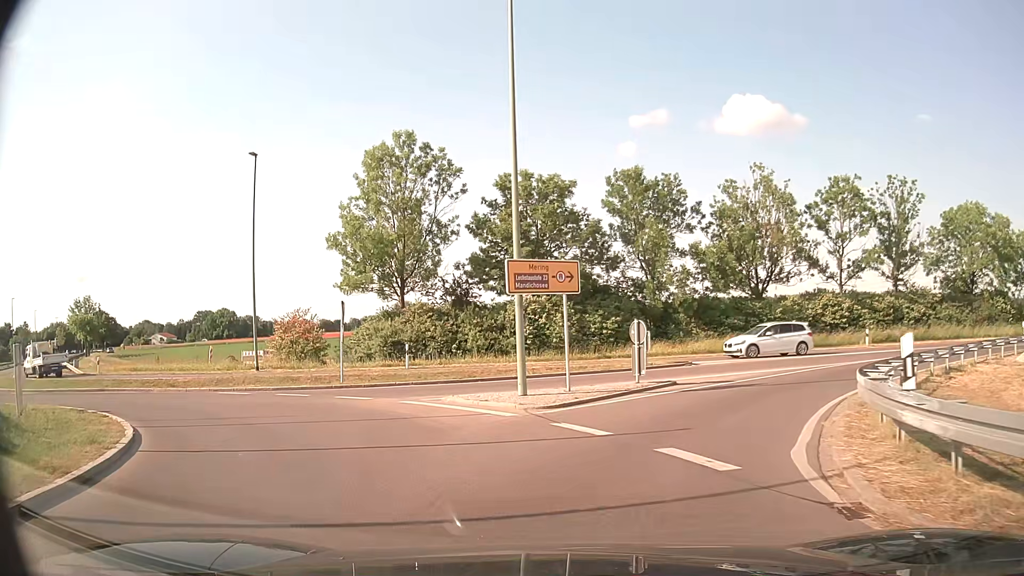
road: primary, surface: asphalt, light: Day
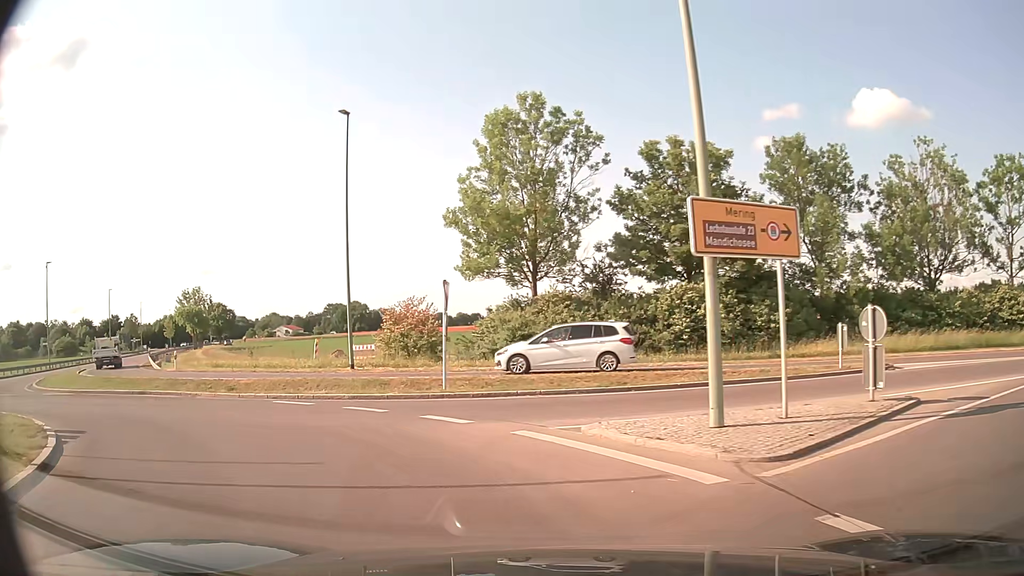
(-0.7, +6.1) m; -13°
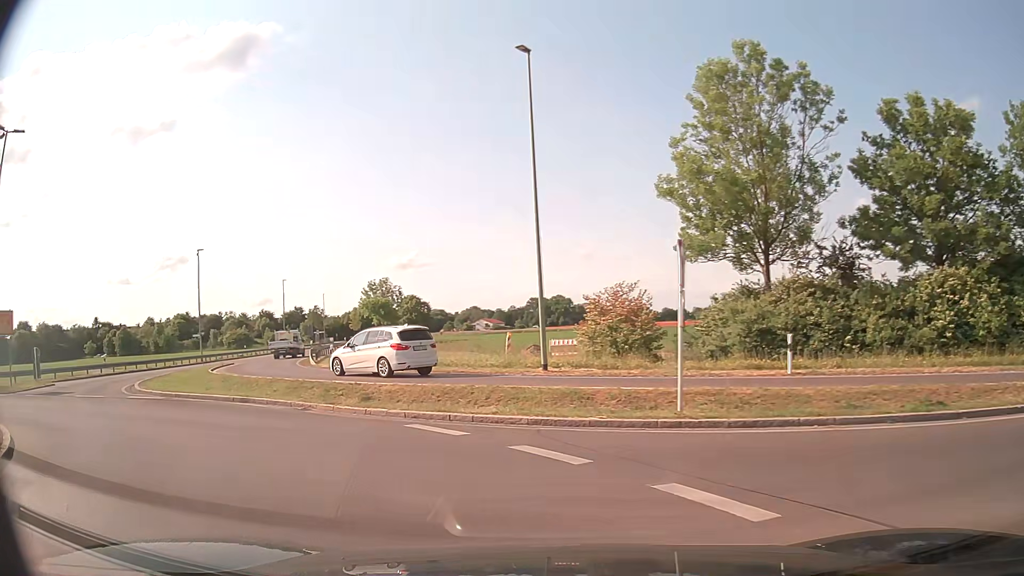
(-0.8, +6.2) m; -16°
(-3, +9) (-10, +16) (-18, +22) (-22, +31) (-24, +41) (-26, +51) (-27, +61) (-29, +71) (-31, +81) (-33, +90) m
